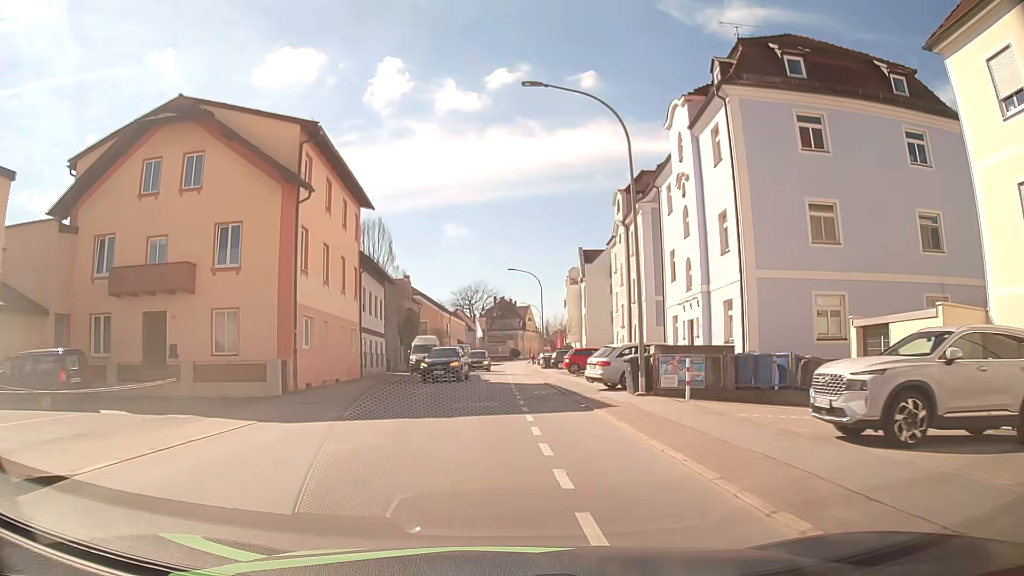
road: tertiary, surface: asphalt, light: Day
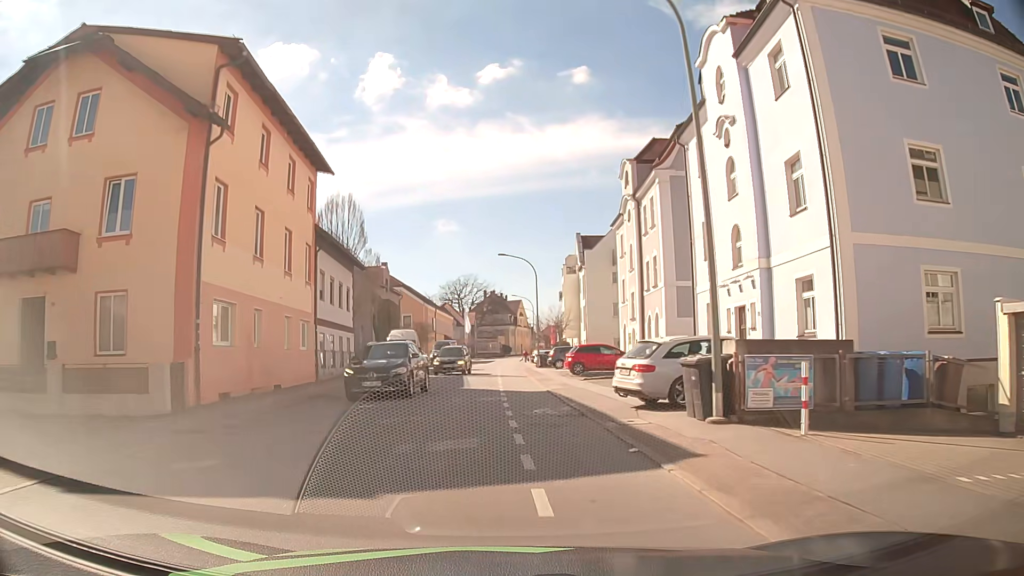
(+0.1, +7.2) m; +1°
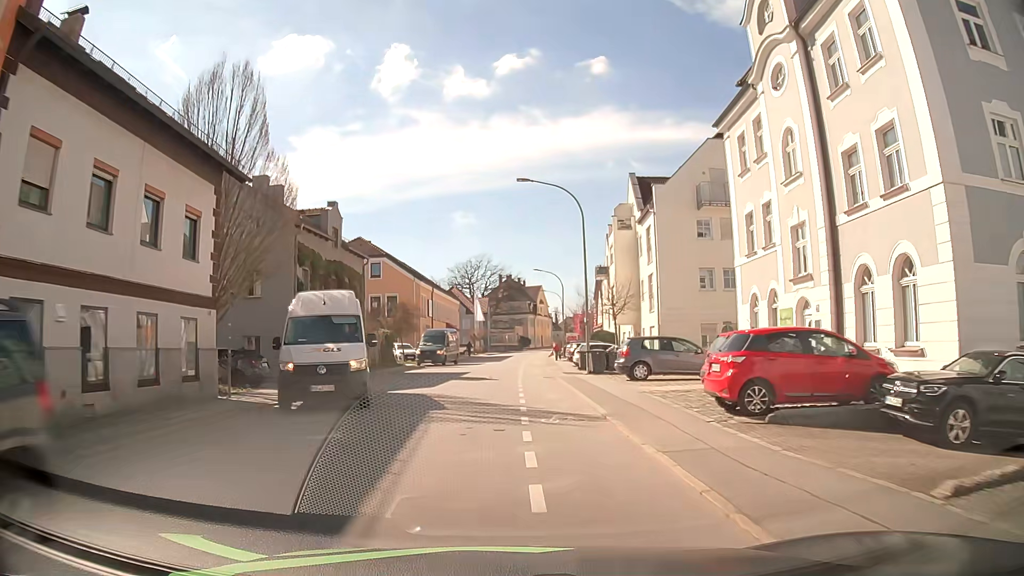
(-0.2, +22.2) m; -1°
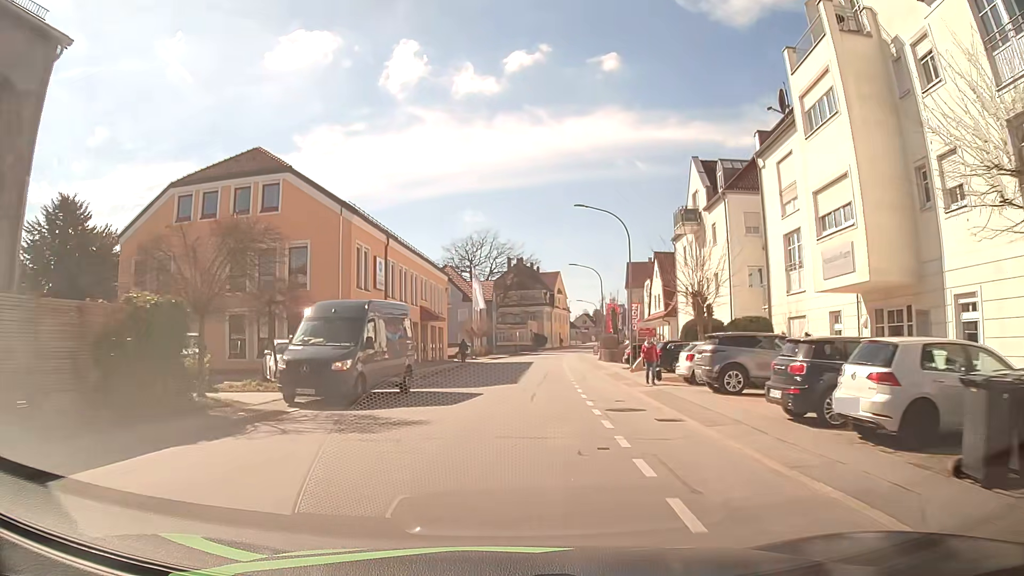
(-0.4, +31.0) m; 0°
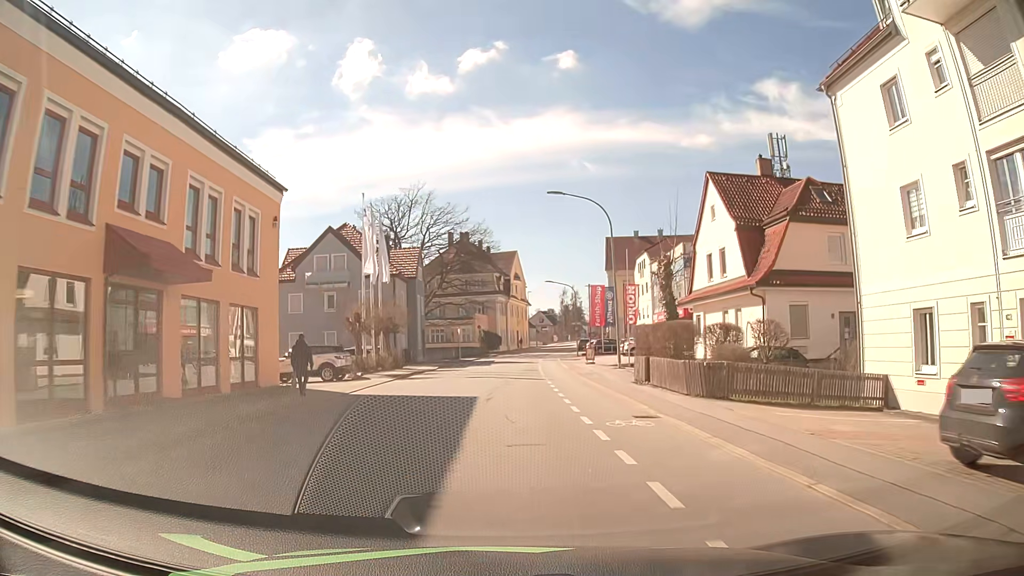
(+1.3, +31.9) m; +4°
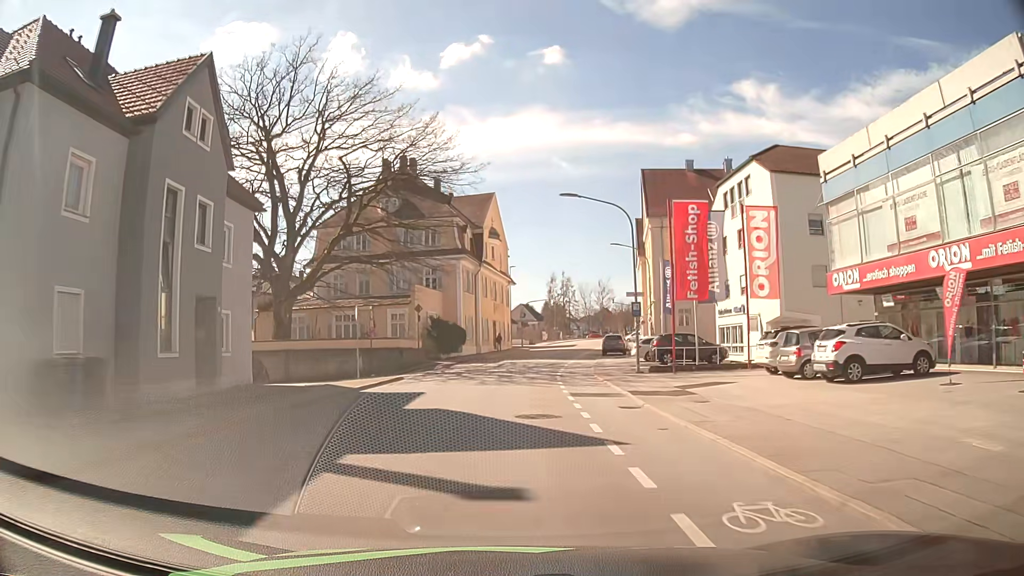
(+0.7, +39.8) m; +2°
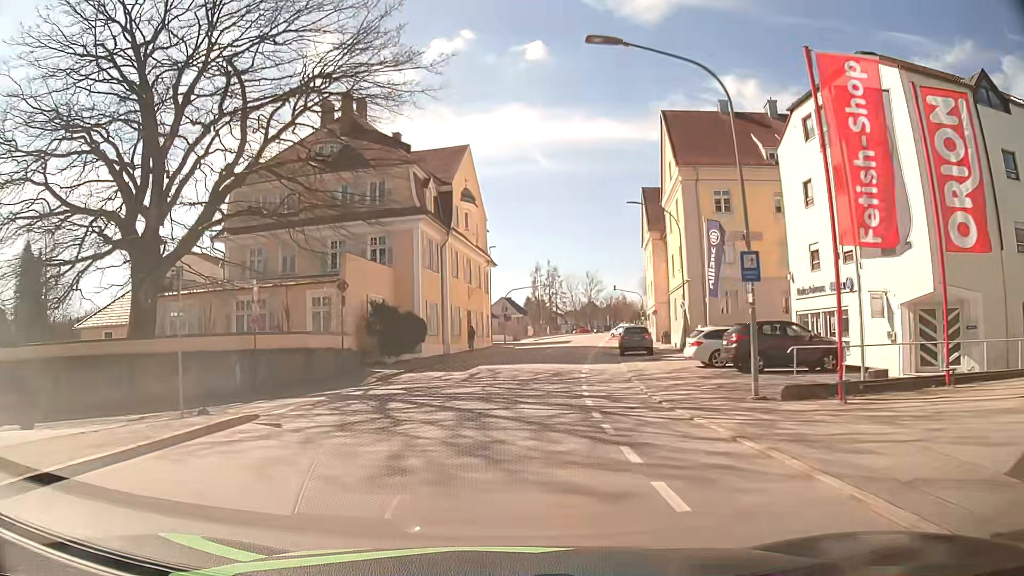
(+0.2, +15.2) m; +1°
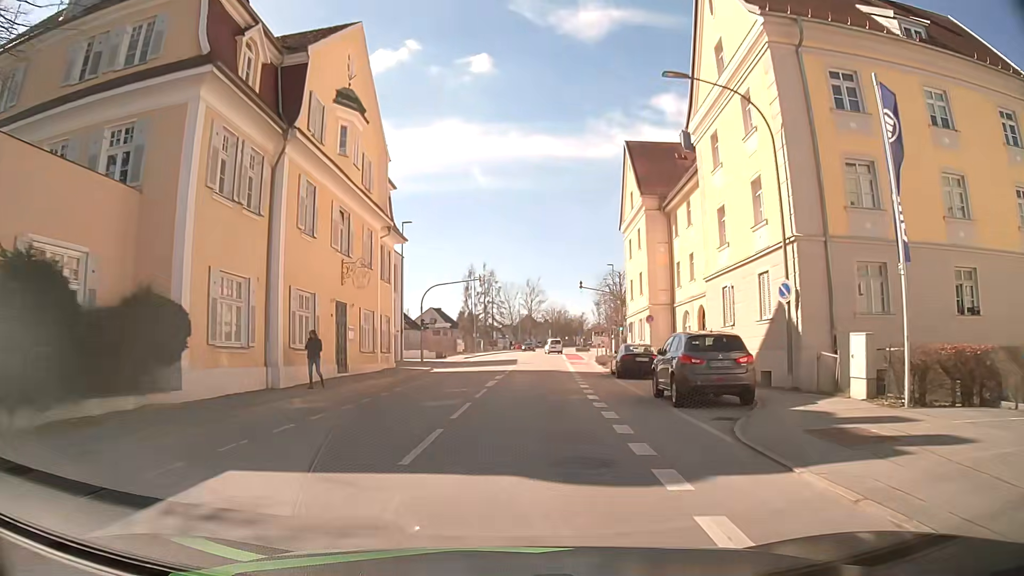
(+1.2, +22.1) m; +5°
(0, +10) (+1, +20) (+2, +30) (+3, +40) (+3, +50) (+4, +60) (+5, +70) (+6, +80) (+7, +90) (+8, +100) m
